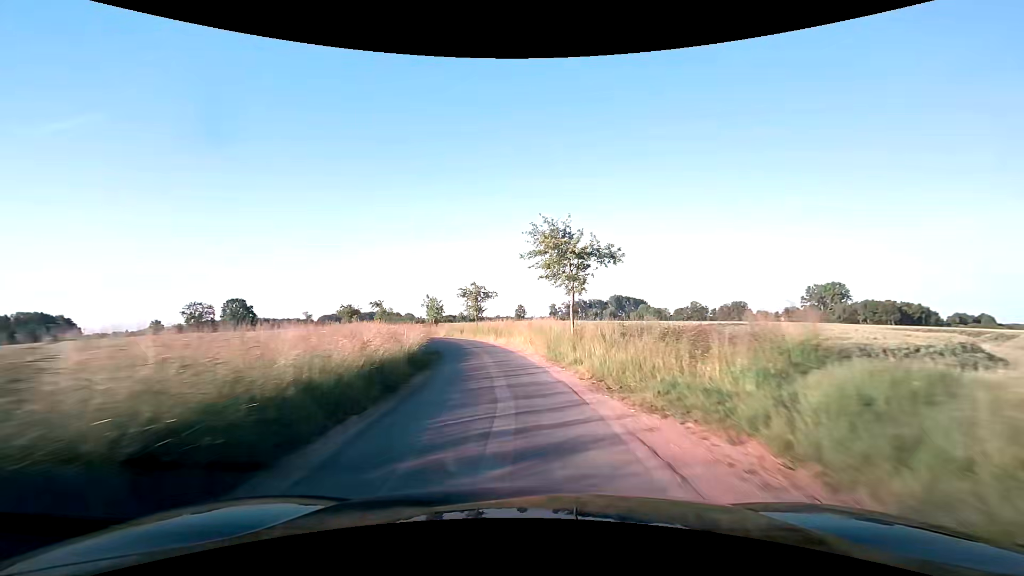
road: unclassified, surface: asphalt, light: Day
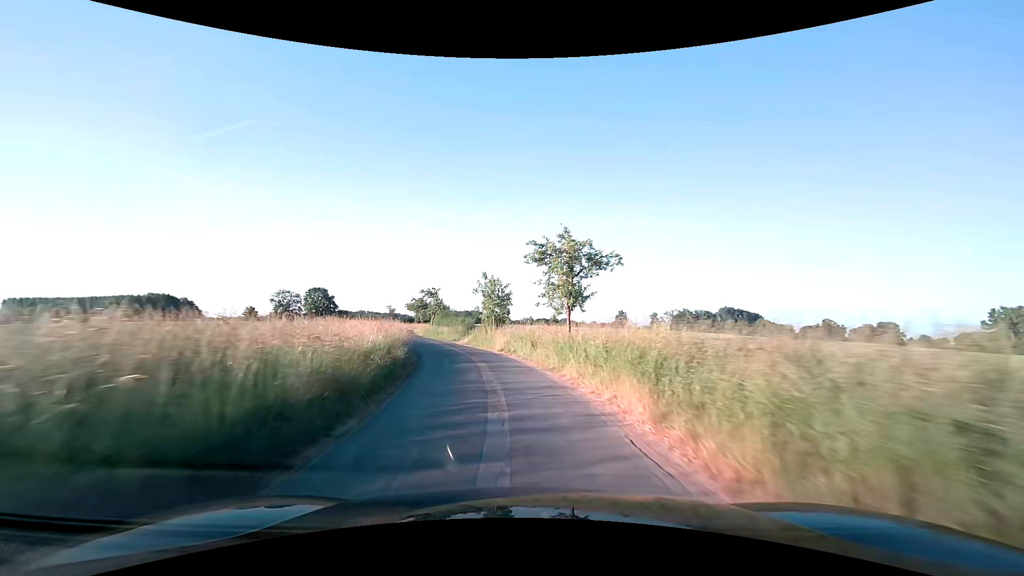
(-2.1, +26.3) m; -10°
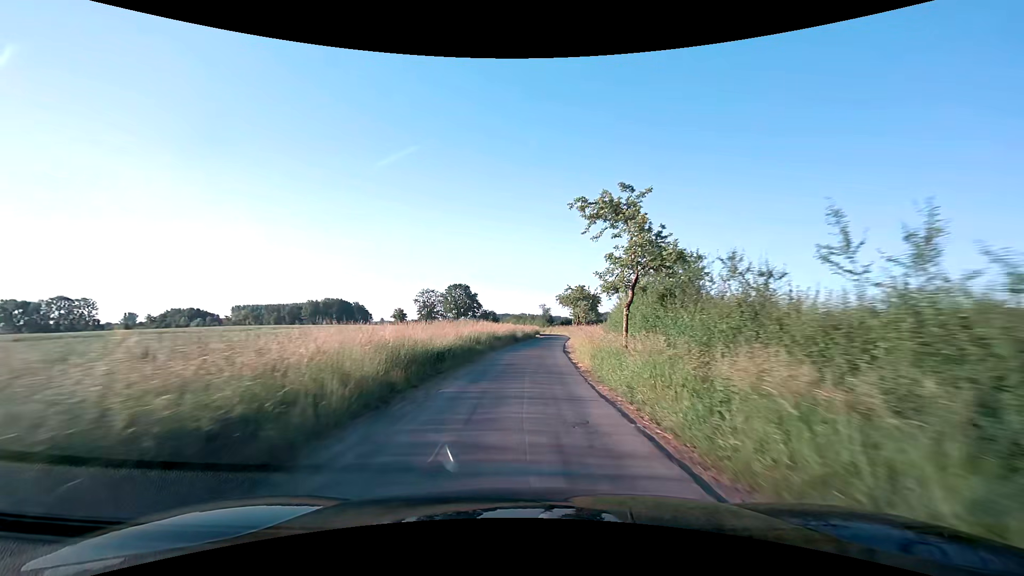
(-8.6, +43.1) m; -19°
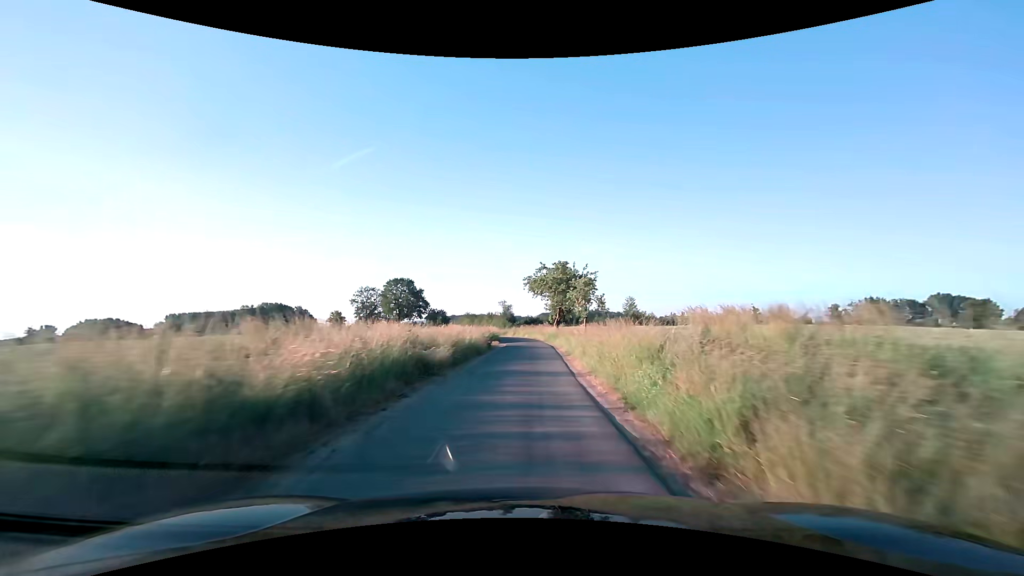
(+0.8, +27.4) m; +4°
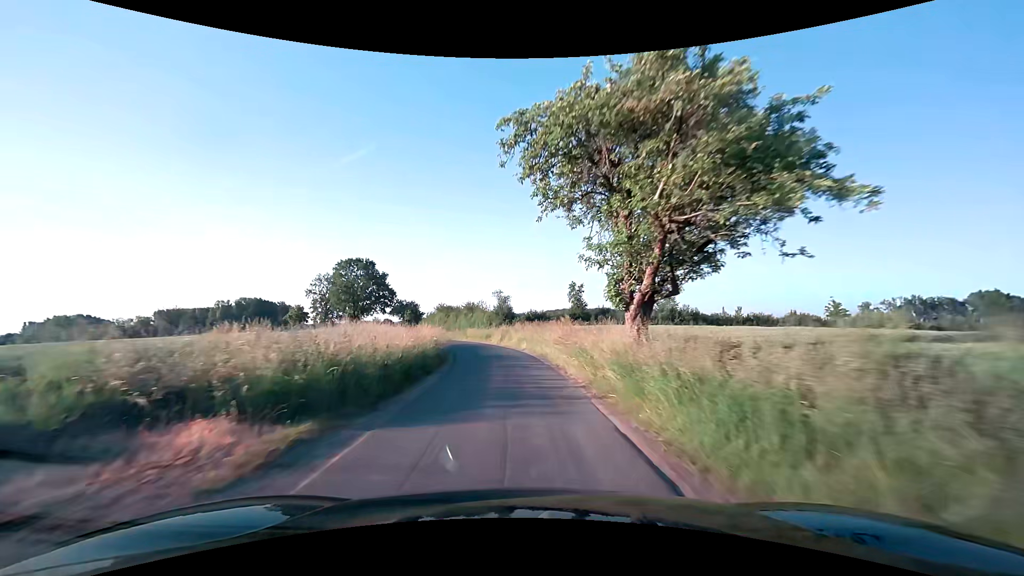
(+0.7, +36.2) m; 0°
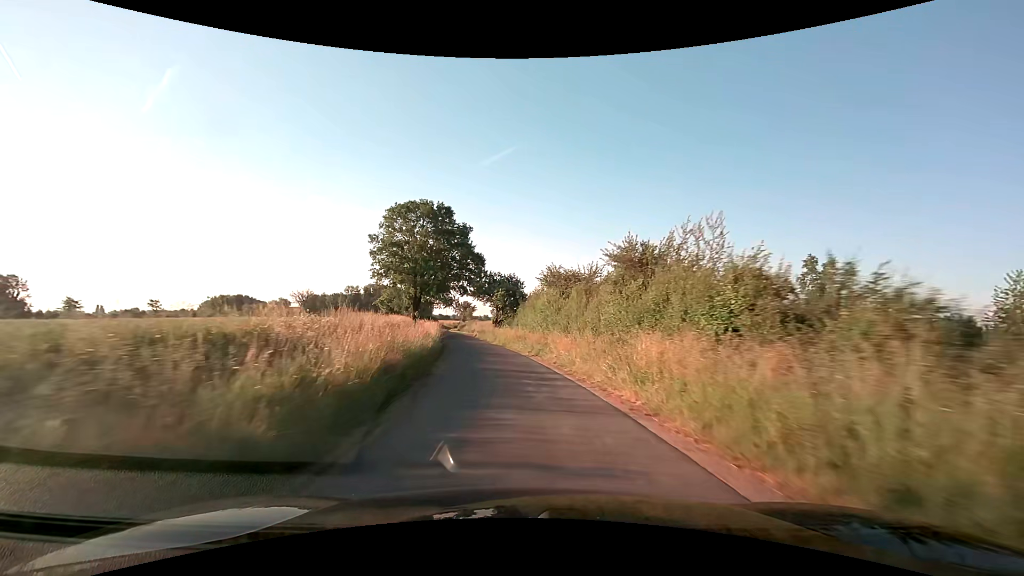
(-5.4, +44.7) m; -15°
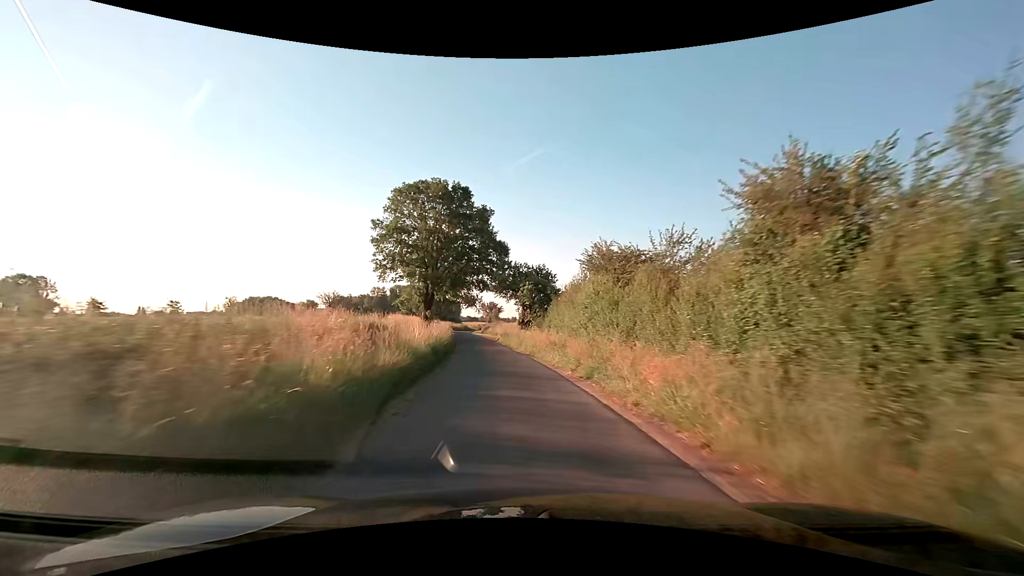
(-0.2, +9.4) m; -3°
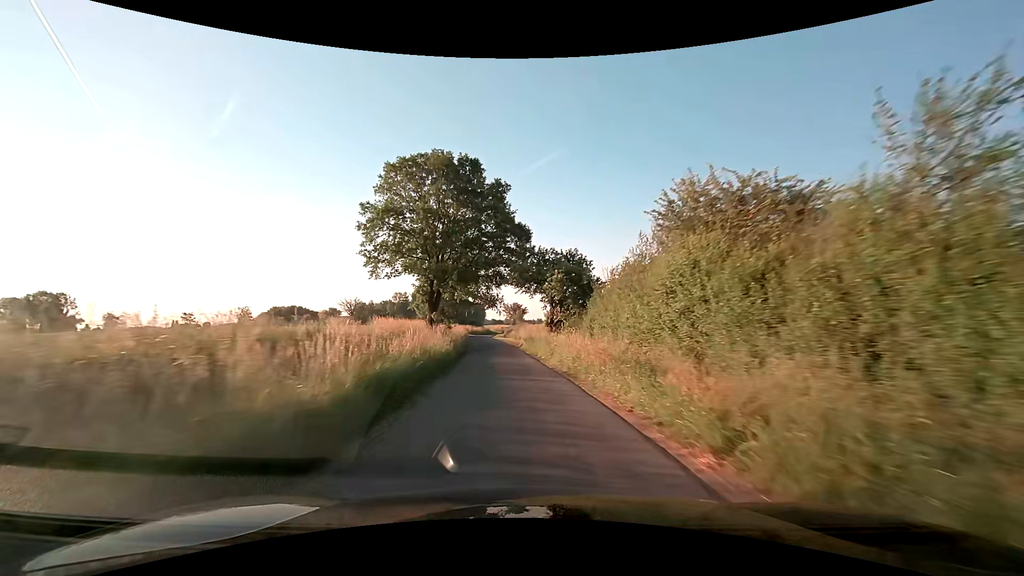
(-0.2, +9.6) m; -3°
